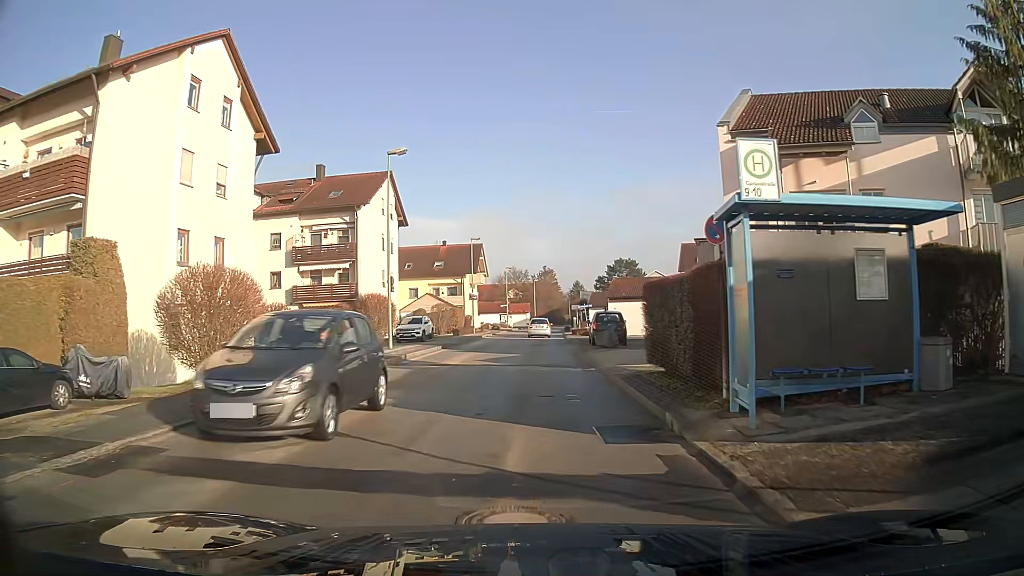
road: unclassified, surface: asphalt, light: Day
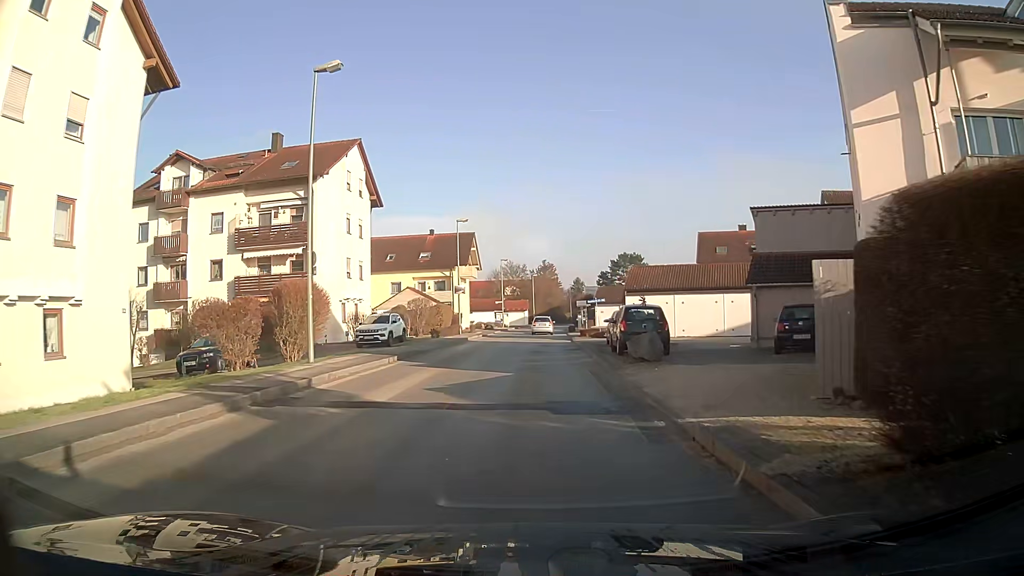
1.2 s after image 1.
(0.0, +9.8) m; 0°
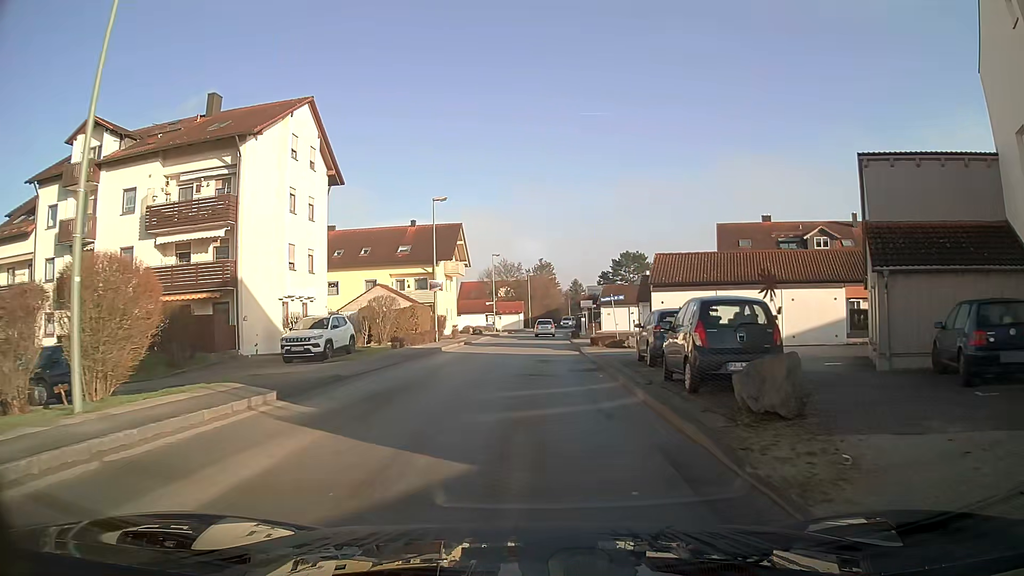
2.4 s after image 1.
(0.0, +9.8) m; 0°
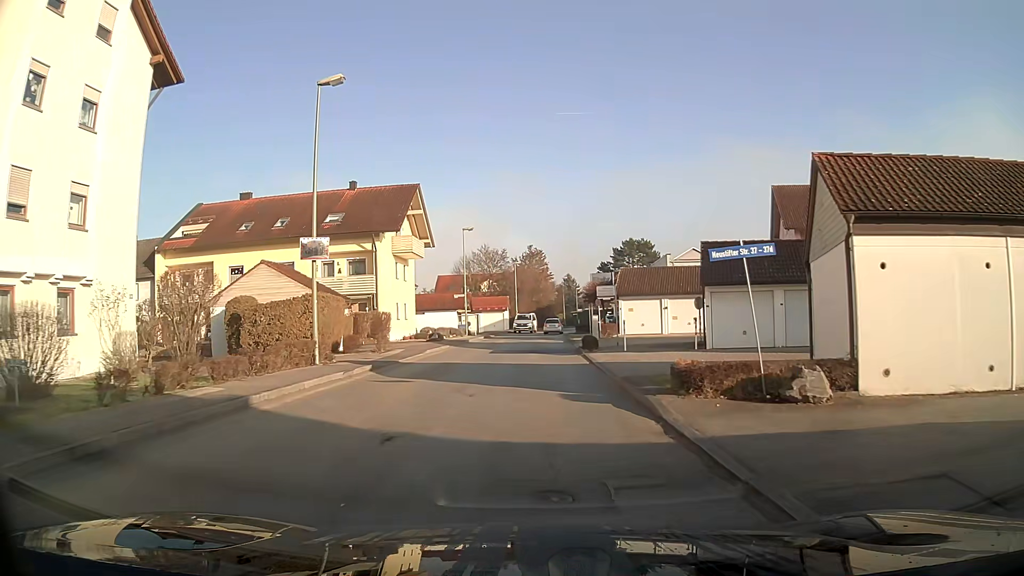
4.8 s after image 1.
(+0.2, +19.7) m; +1°
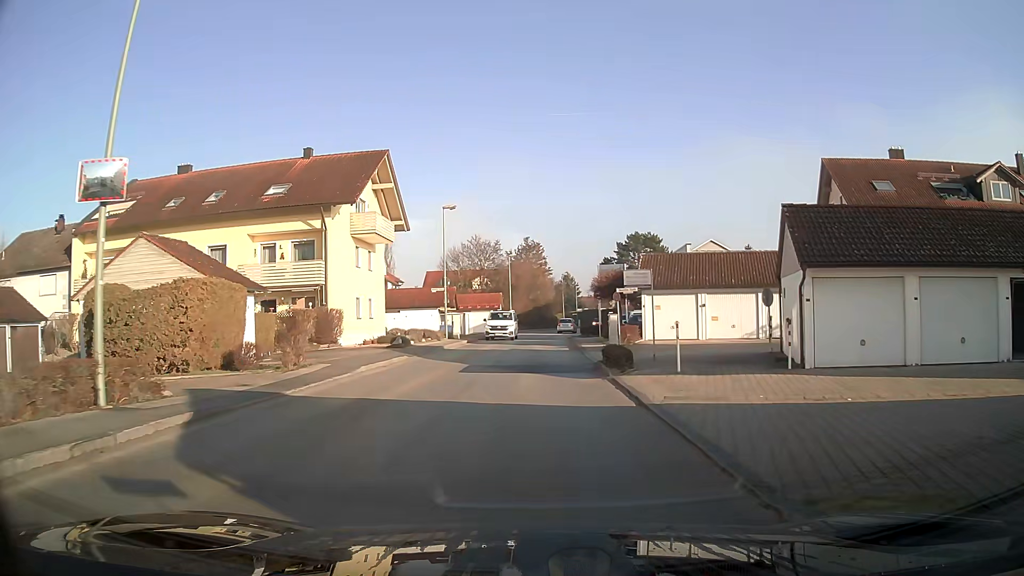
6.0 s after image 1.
(0.0, +9.9) m; 0°
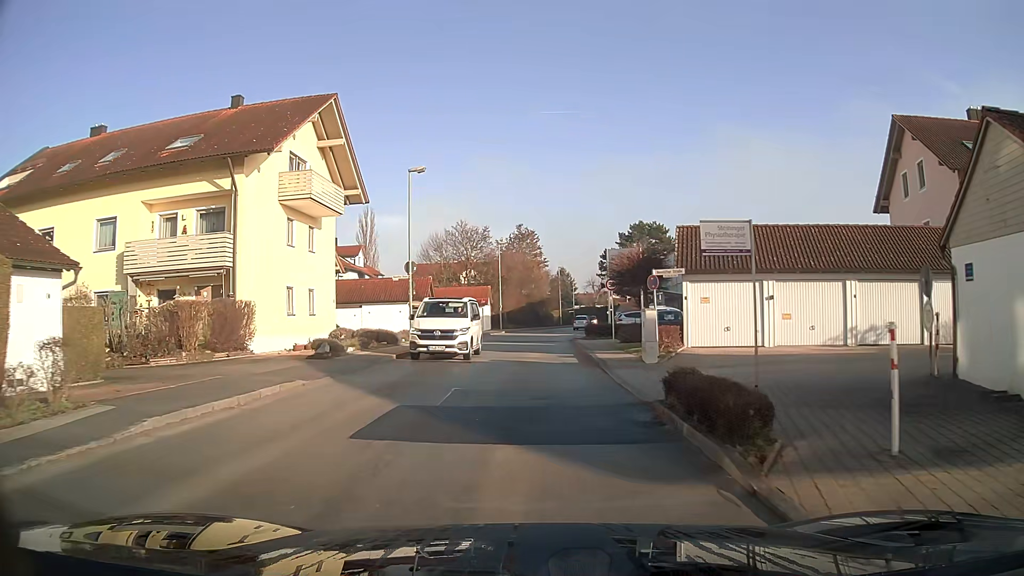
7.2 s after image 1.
(0.0, +9.9) m; 0°
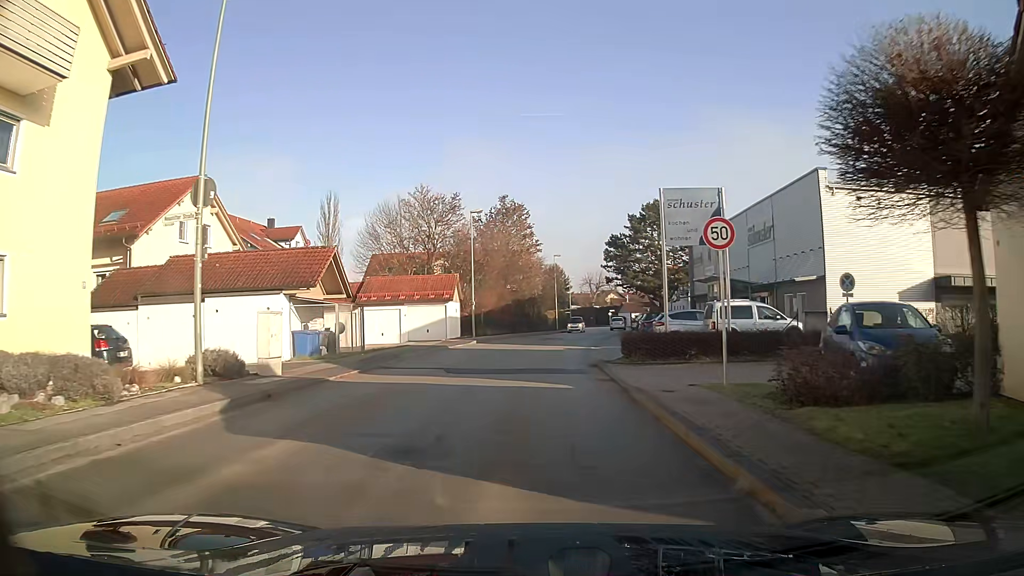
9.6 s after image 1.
(+0.1, +19.8) m; +1°
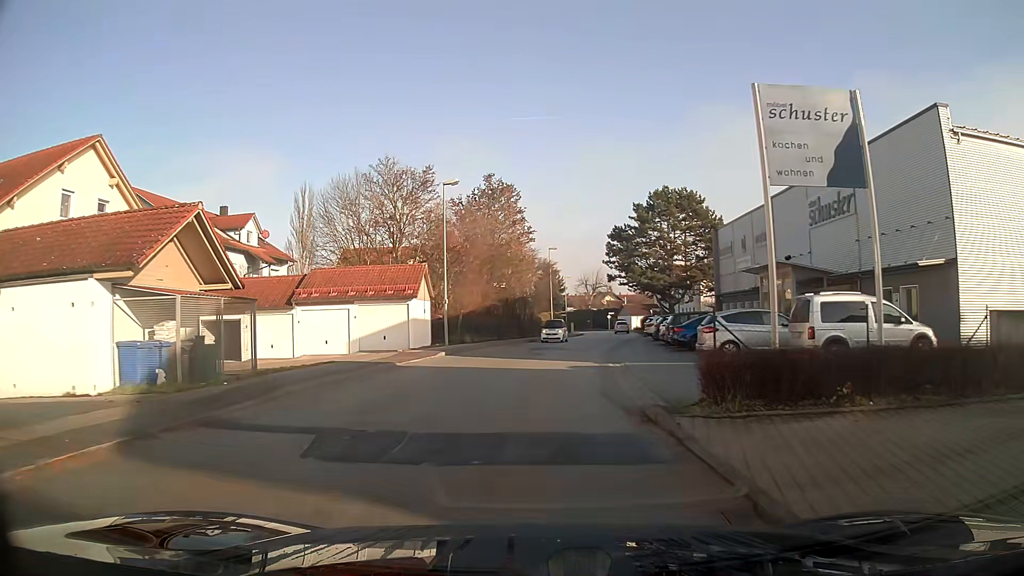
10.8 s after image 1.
(0.0, +10.2) m; 0°
